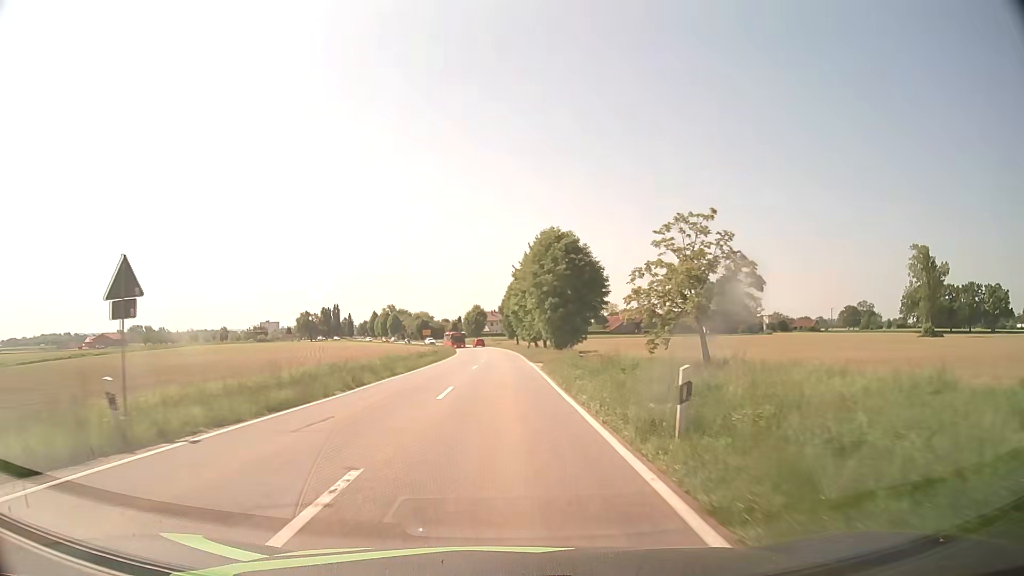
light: Day
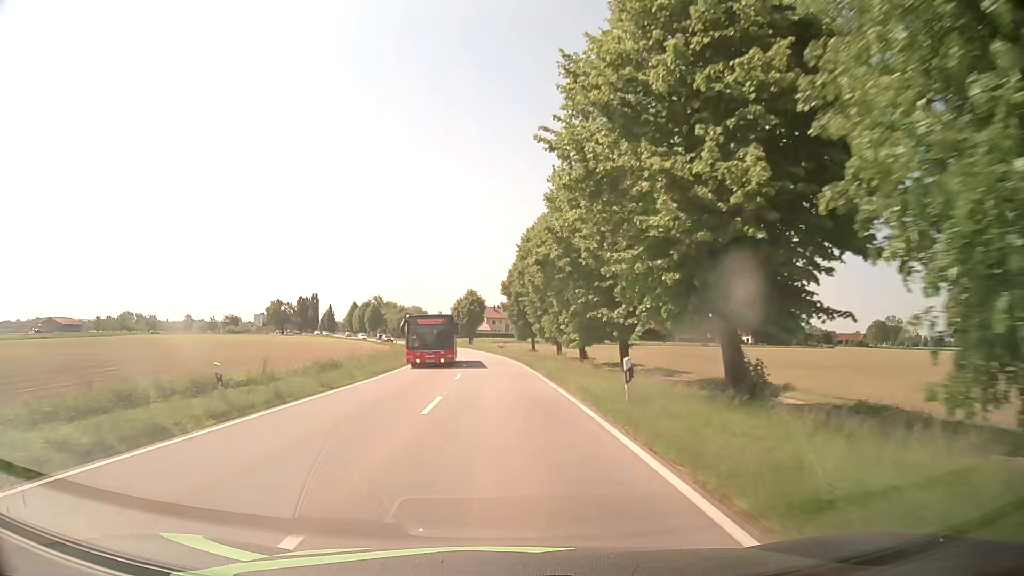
(-0.5, +45.8) m; -1°
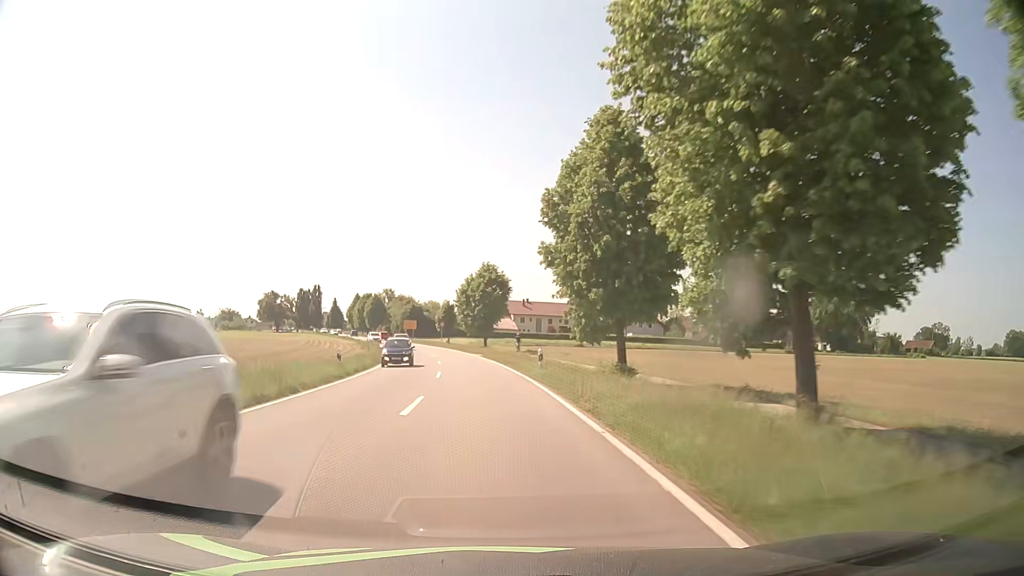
(-0.6, +36.5) m; -2°
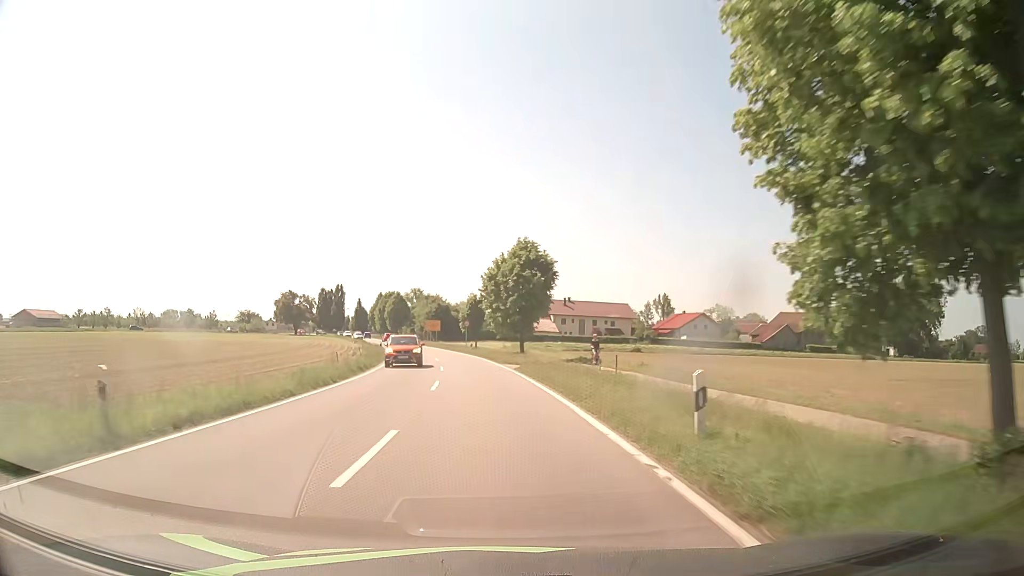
(-0.4, +18.2) m; -3°
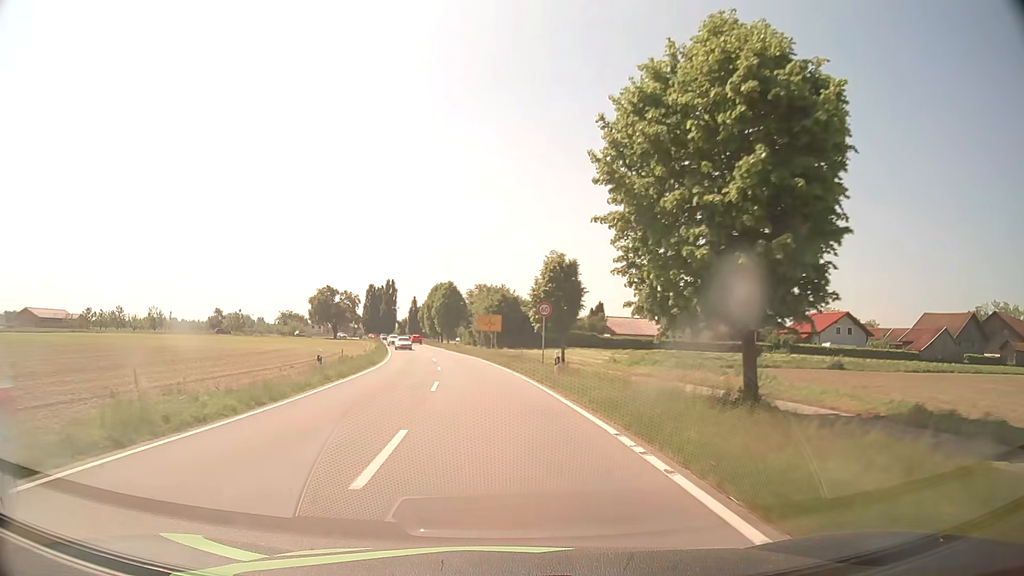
(-2.3, +36.3) m; -7°
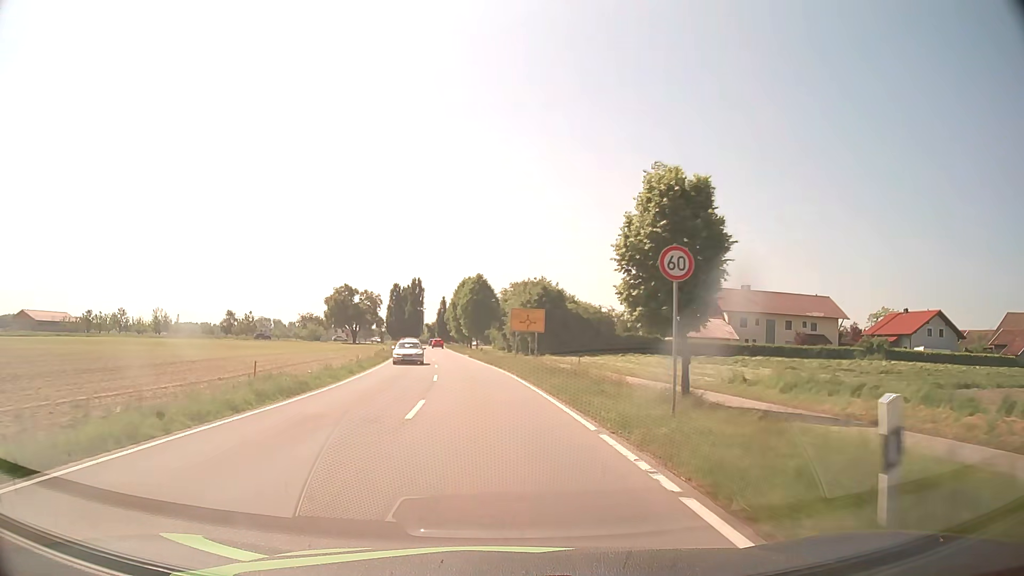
(-0.5, +18.2) m; -3°
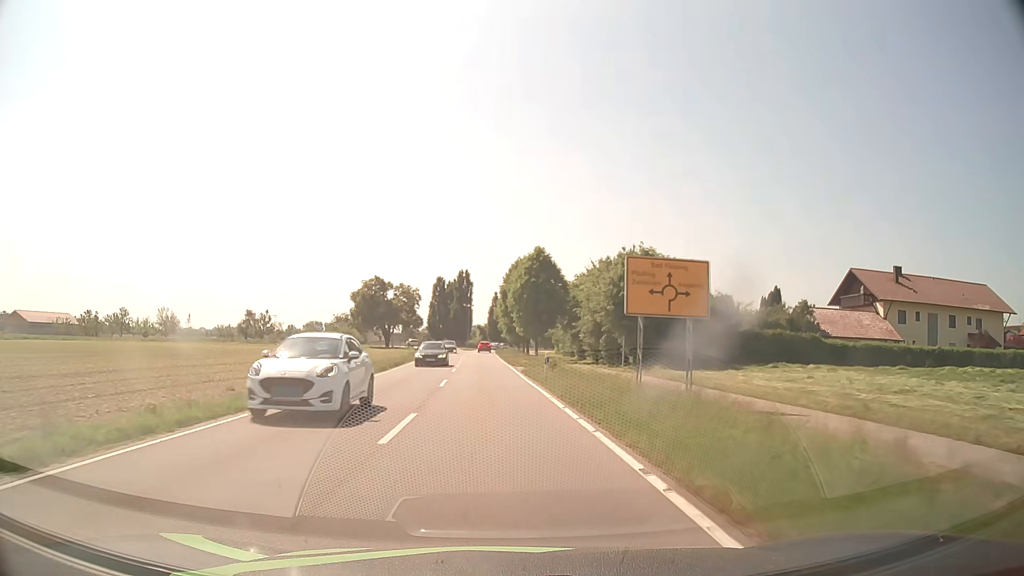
(-1.4, +27.3) m; -5°
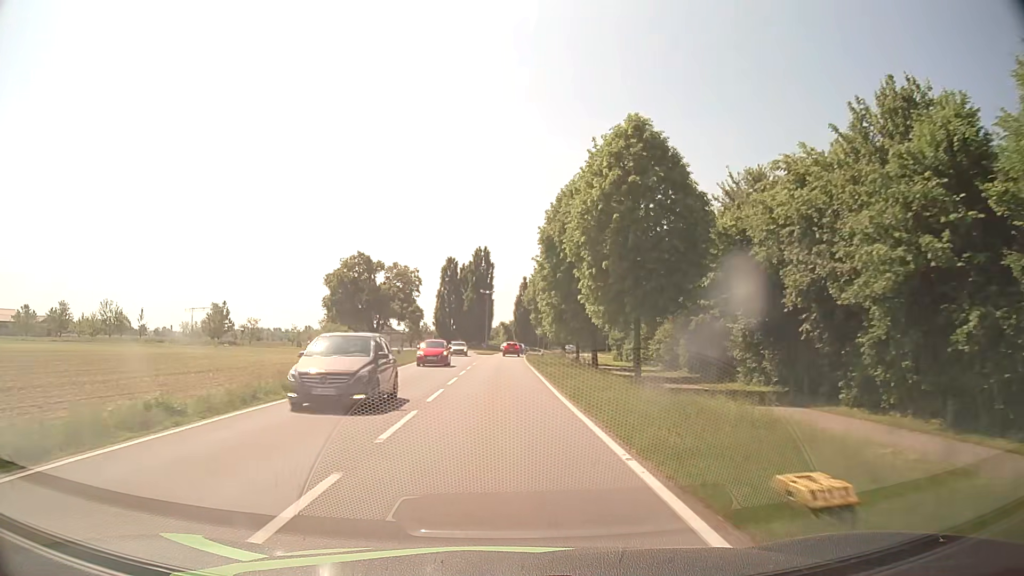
(-1.1, +36.4) m; -2°
(0, +10) (0, +20) (0, +30) (0, +40) (0, +50) (0, +60) (0, +70) (0, +80) (+1, +90) (+5, +99) m
